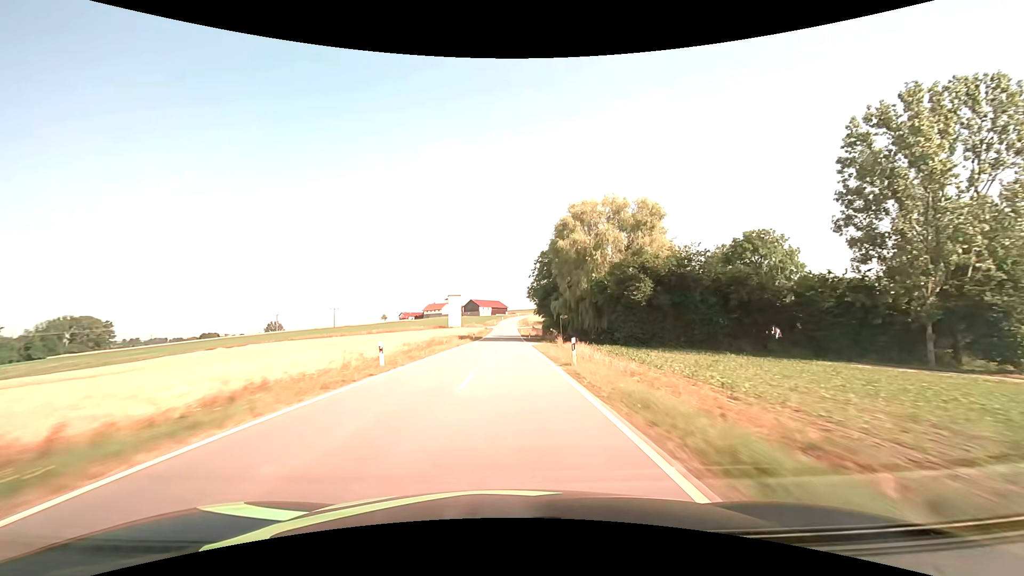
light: Day
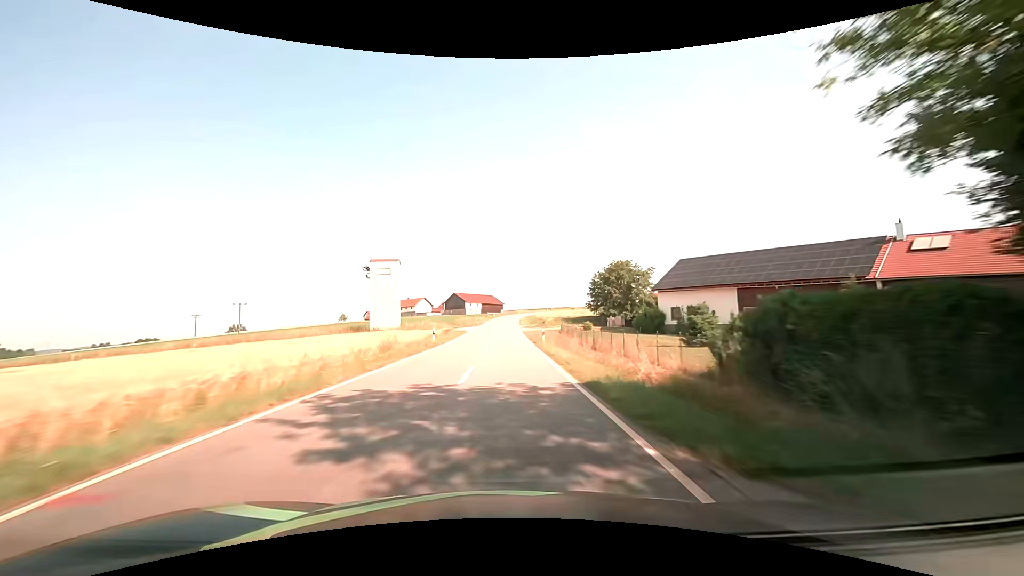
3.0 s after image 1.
(+0.3, +72.4) m; 0°
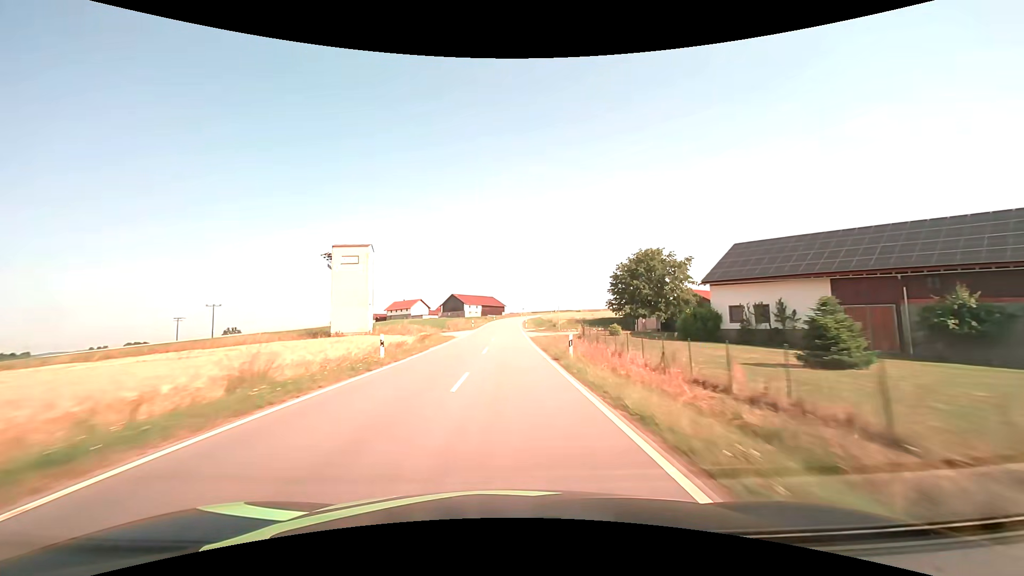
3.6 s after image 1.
(0.0, +13.6) m; 0°
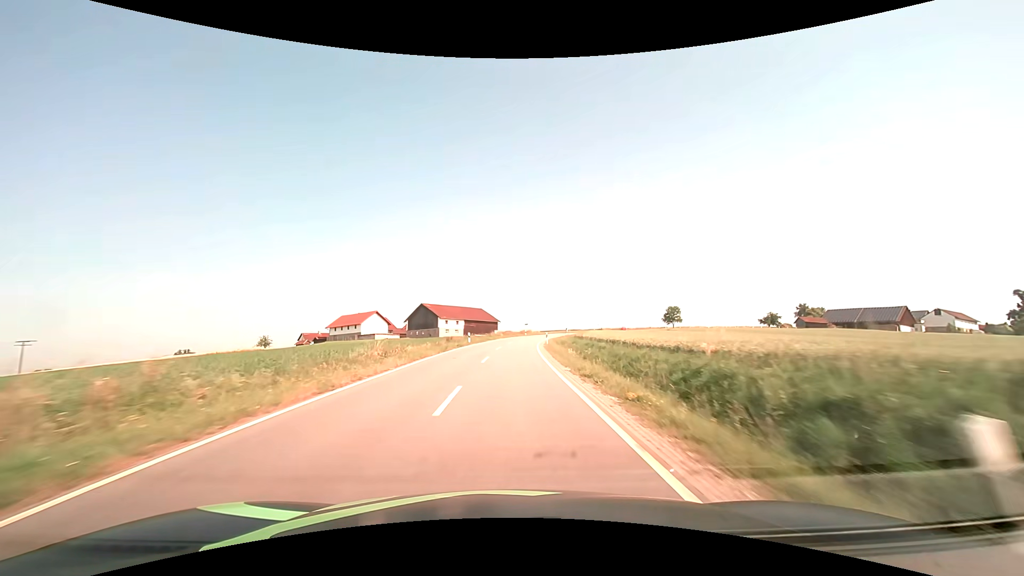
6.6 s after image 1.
(+0.1, +62.8) m; +1°
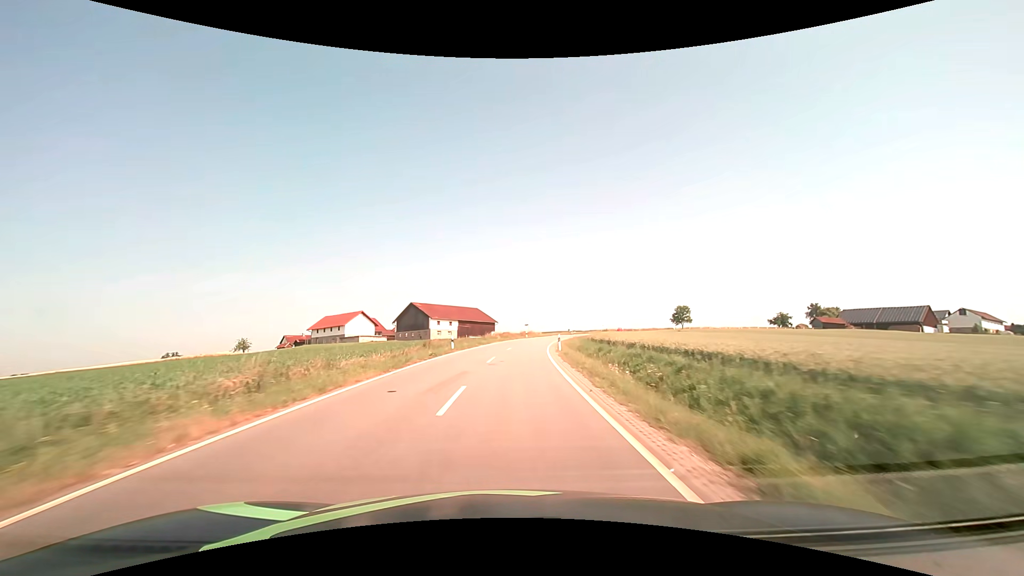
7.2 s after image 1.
(0.0, +12.2) m; 0°
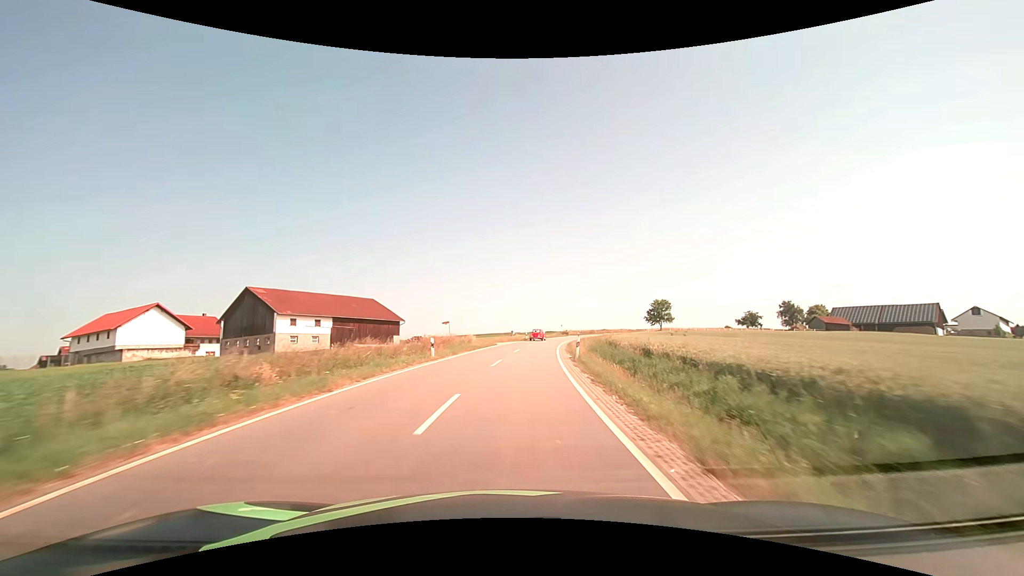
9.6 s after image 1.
(+2.7, +50.1) m; +8°
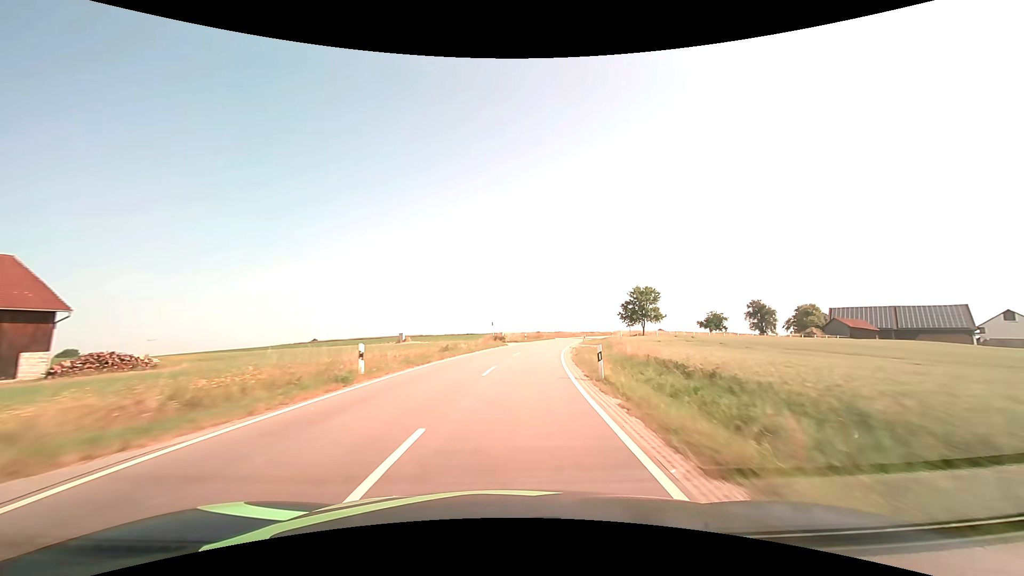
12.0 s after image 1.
(+4.4, +52.2) m; +9°
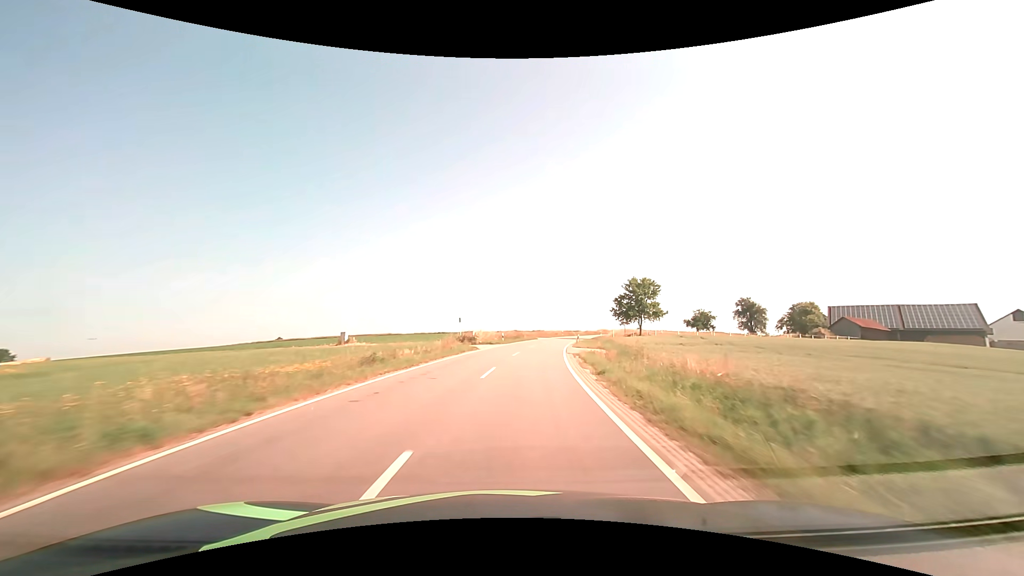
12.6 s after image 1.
(+0.3, +13.5) m; +3°
(0, +10) (+1, +20) (+2, +30) (+3, +40) (+5, +50) (+7, +60) (+9, +69) (+11, +79) (+14, +89) (+17, +98) m
